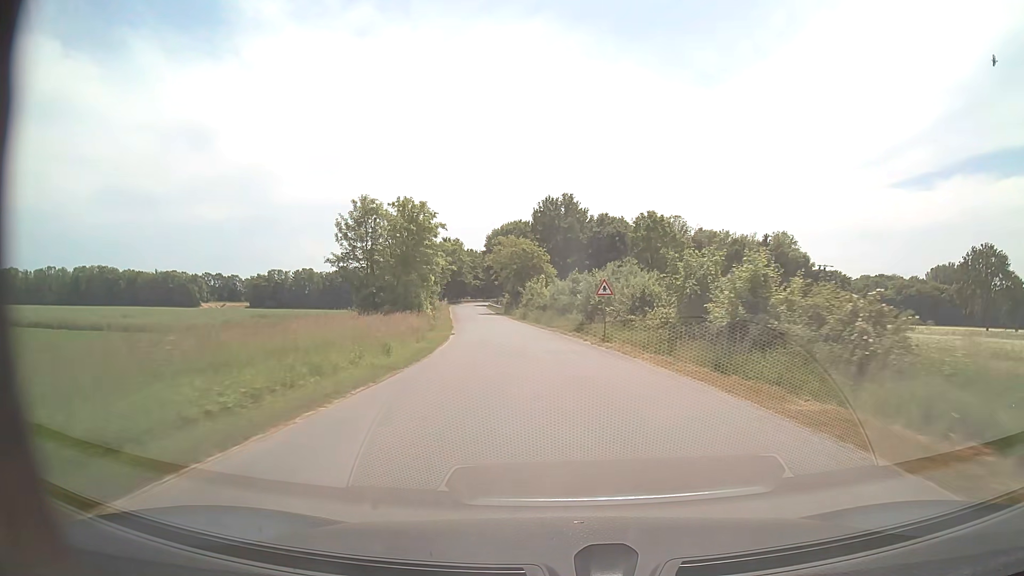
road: unclassified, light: Day
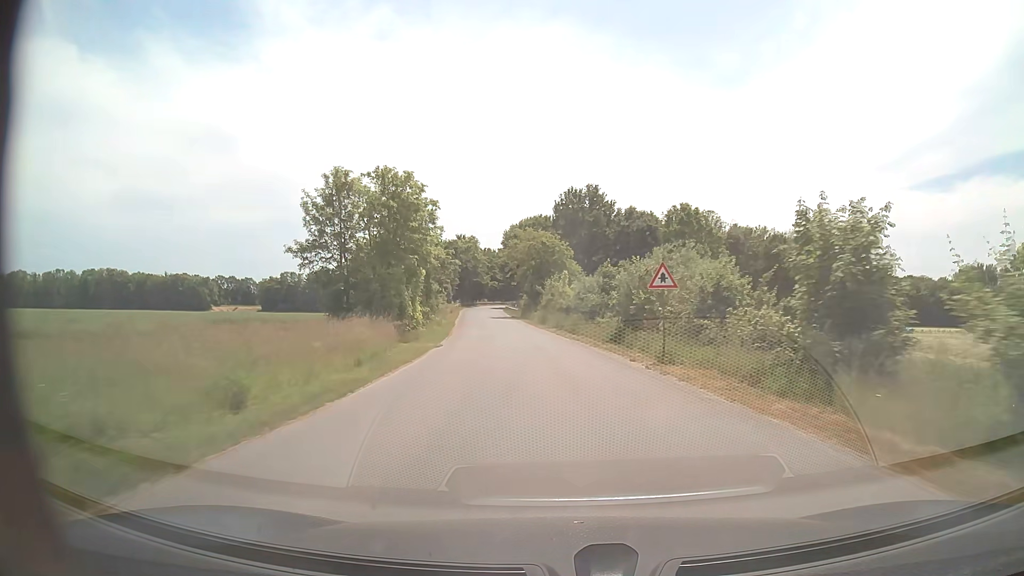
(-0.2, +11.0) m; -2°
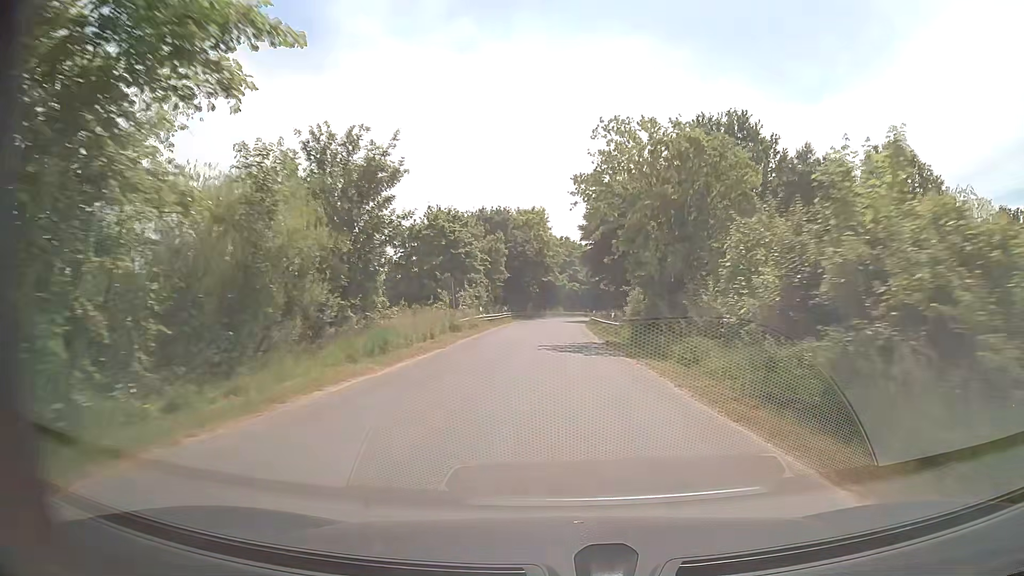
(-3.3, +45.7) m; -7°
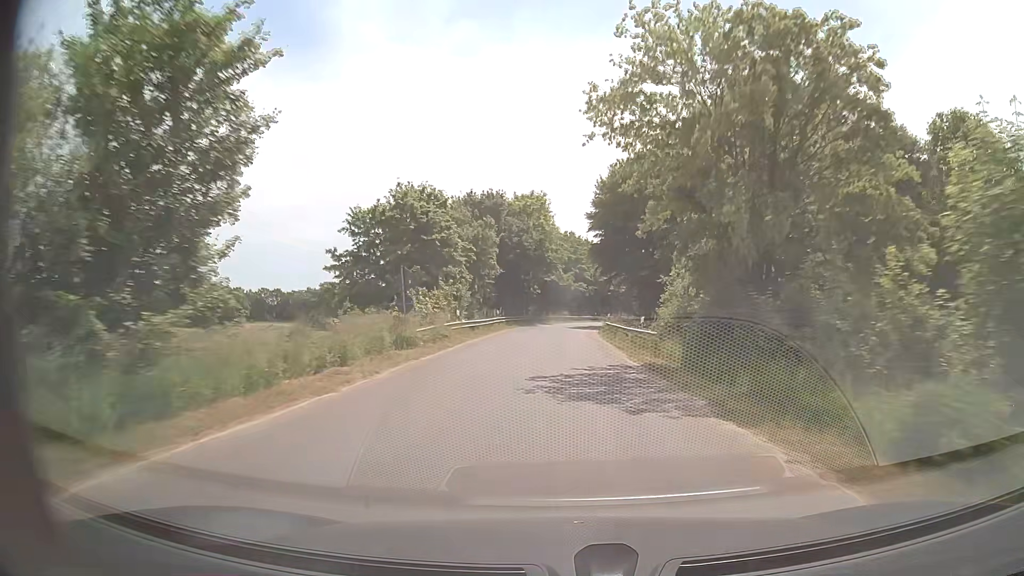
(-0.1, +11.6) m; 0°
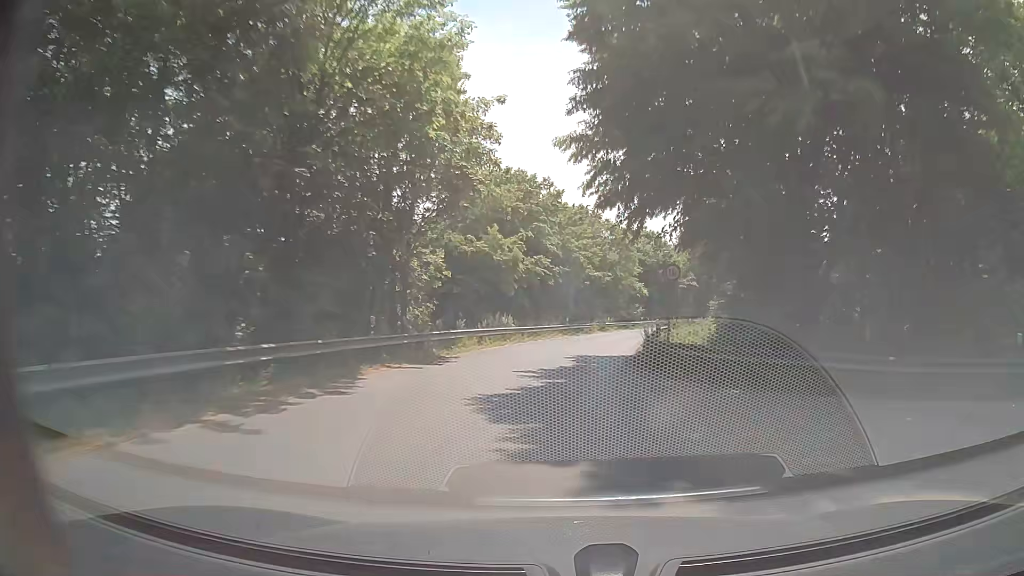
(+1.1, +45.4) m; +4°
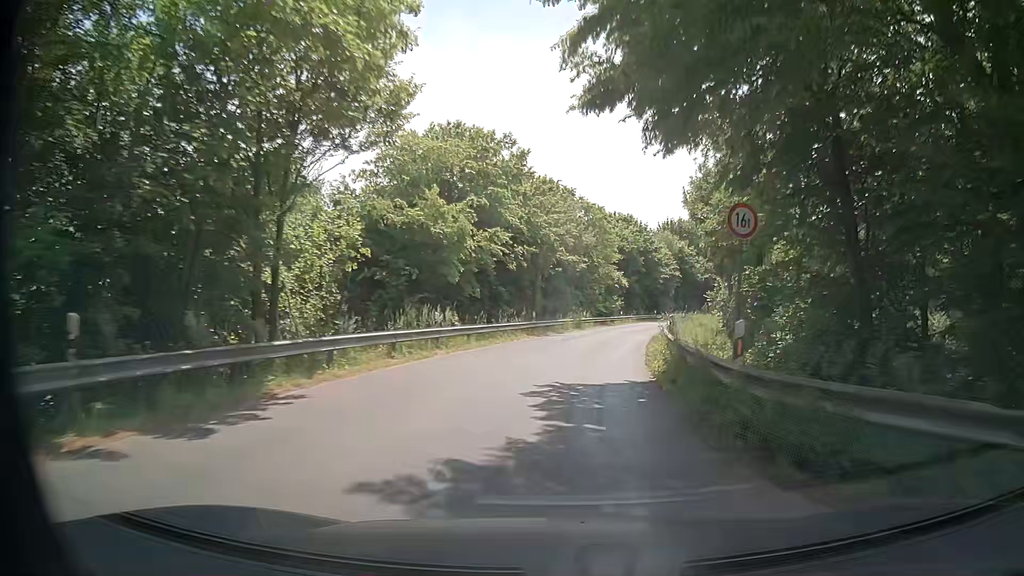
(+0.2, +11.3) m; +2°
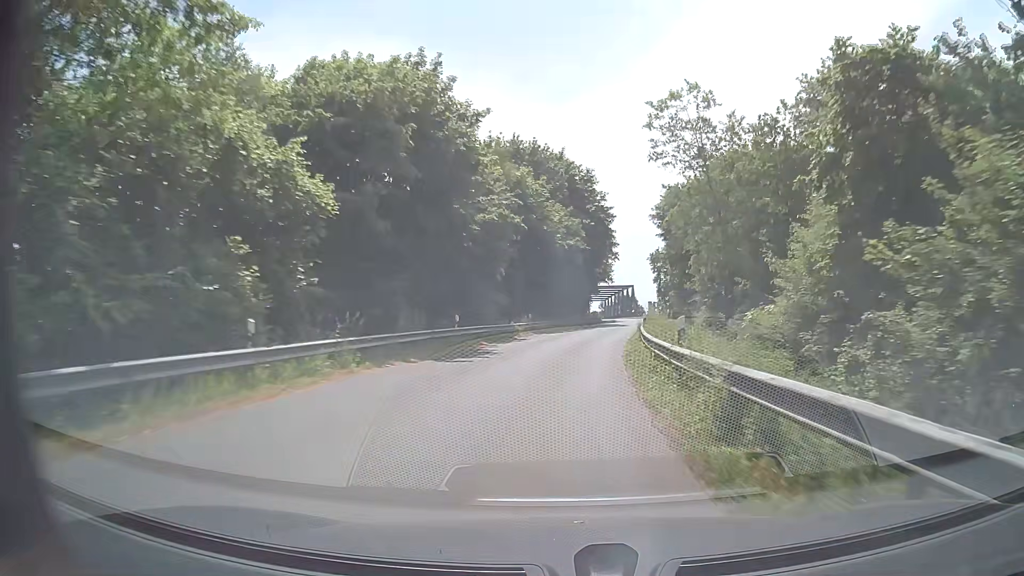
(+8.8, +57.0) m; +15°
(0, +10) (+1, +20) (+2, +30) (+3, +40) (+5, +50) (+7, +60) (+8, +69) (+10, +79) (+11, +89) (+12, +99) m
